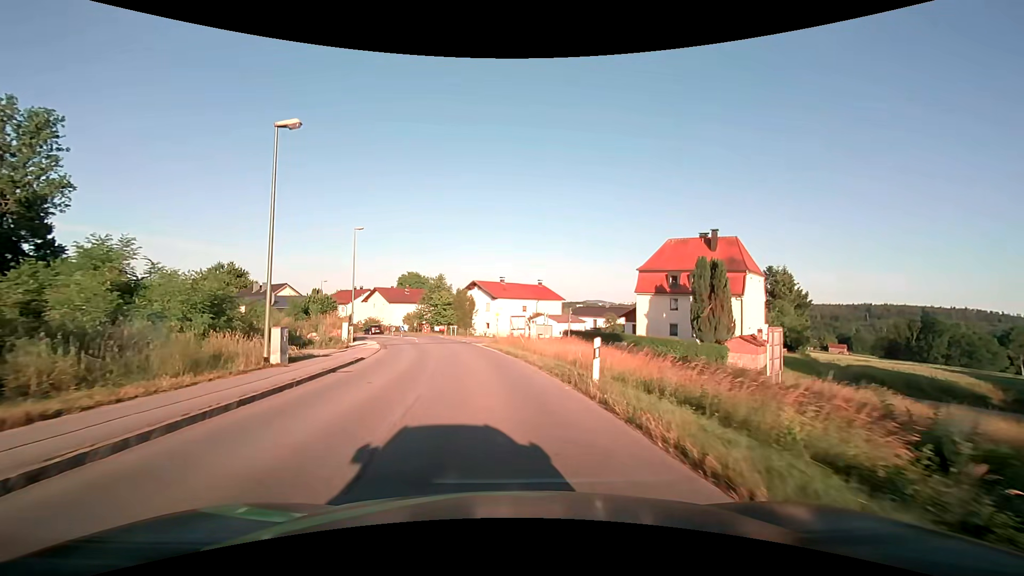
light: Day
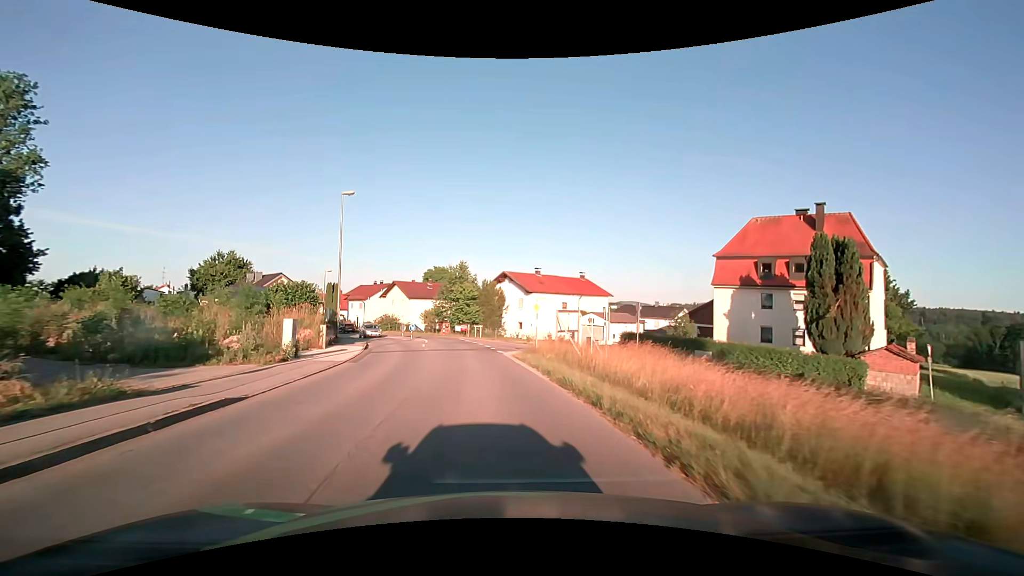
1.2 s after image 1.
(-0.3, +12.3) m; -3°
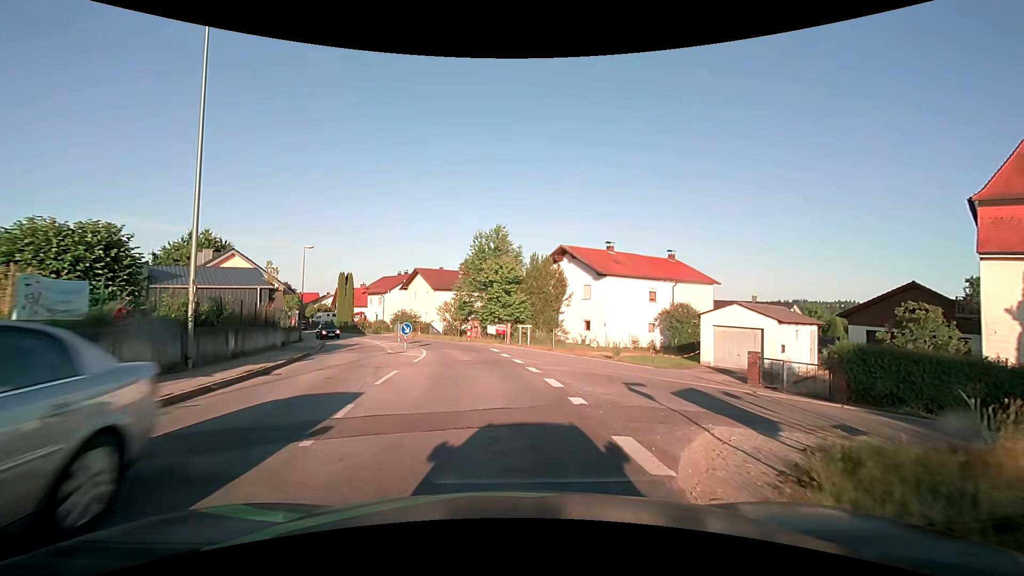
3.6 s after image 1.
(-1.1, +19.7) m; -5°
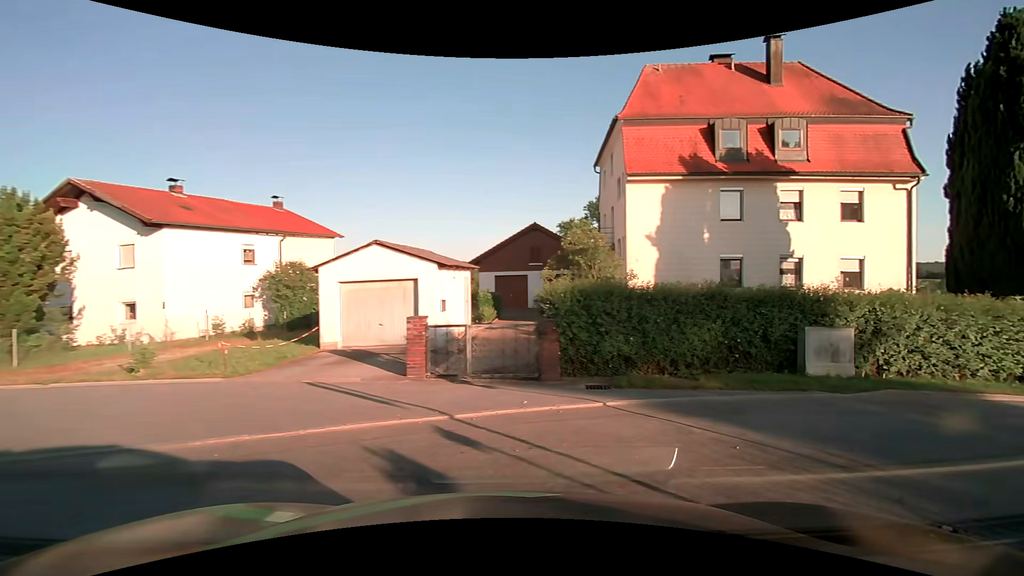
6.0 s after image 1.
(+2.7, +10.2) m; +42°
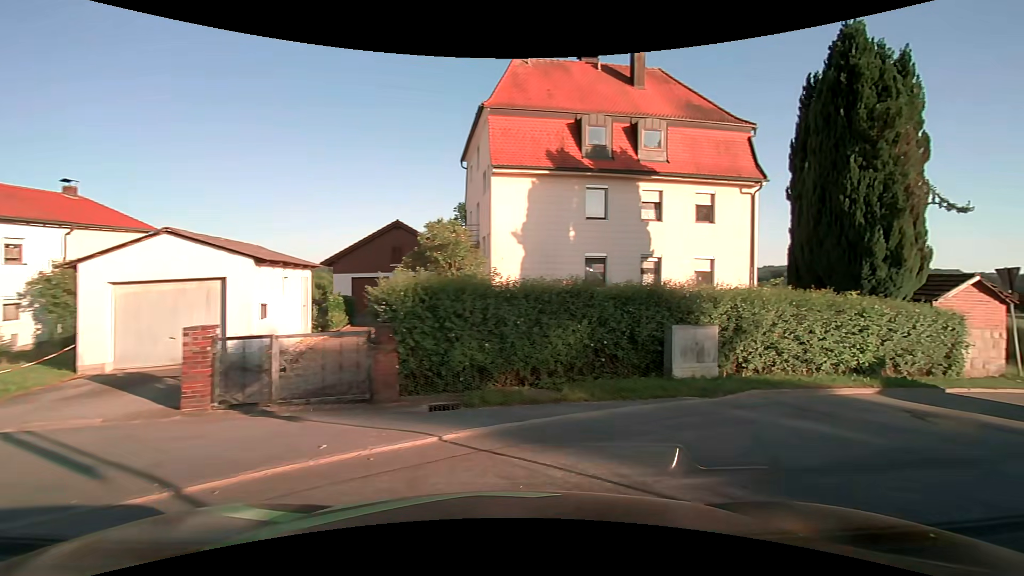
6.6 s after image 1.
(+0.3, +2.1) m; +14°
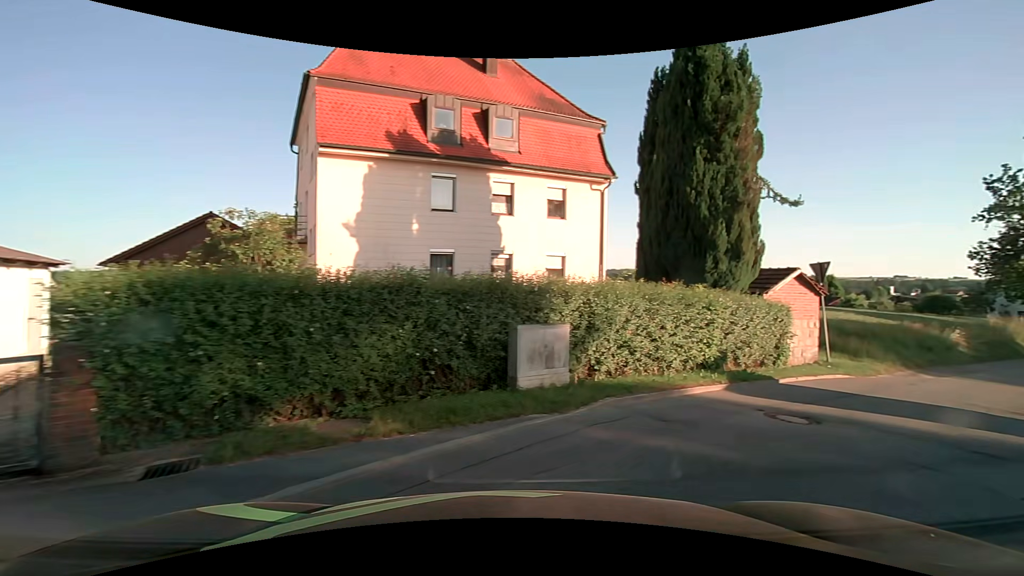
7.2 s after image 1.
(+0.4, +2.2) m; +17°
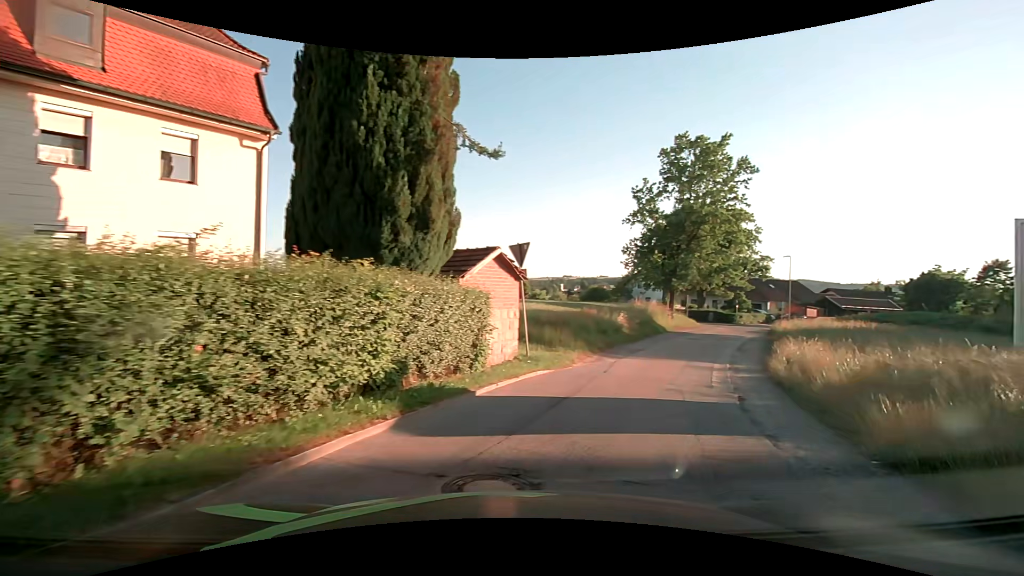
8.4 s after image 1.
(+1.4, +4.8) m; +31°
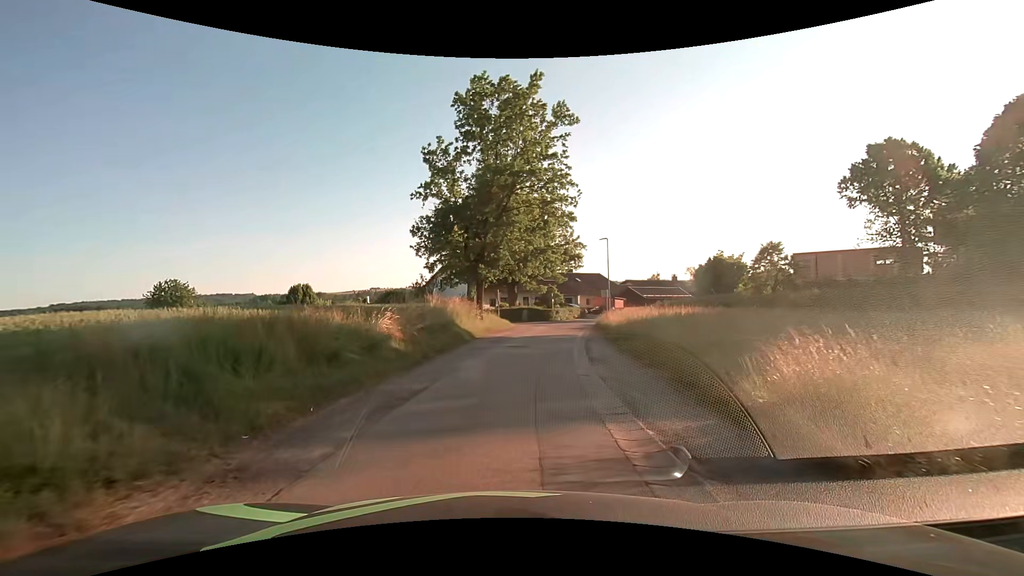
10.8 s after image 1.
(+3.7, +13.7) m; +21°
(0, +10) (+2, +20) (+3, +30) (+5, +40) (+2, +49) (-6, +56) (-13, +62) (-21, +69) (-29, +75) (-37, +81) m
